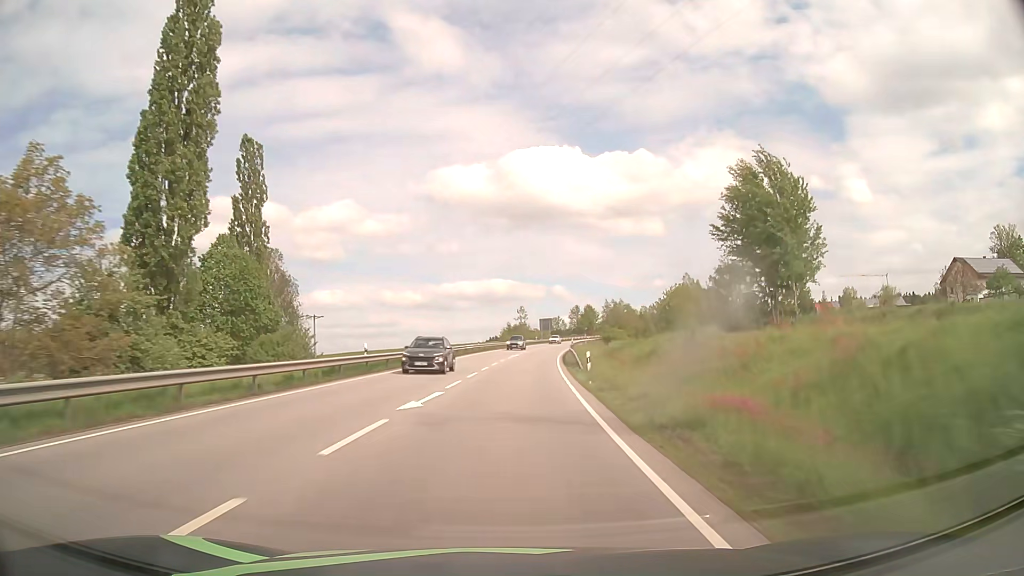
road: primary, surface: asphalt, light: Day
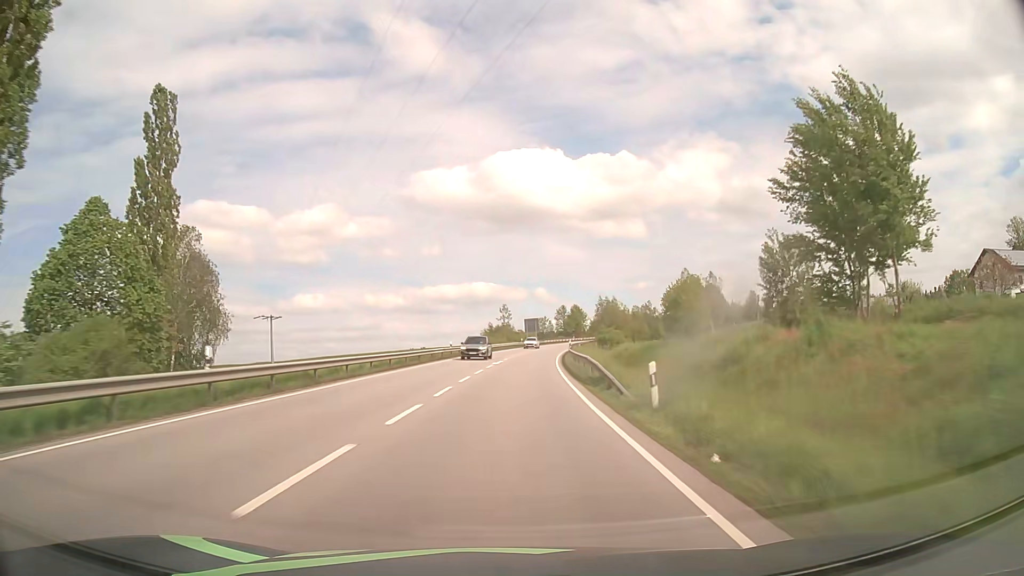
(+0.2, +14.8) m; +2°
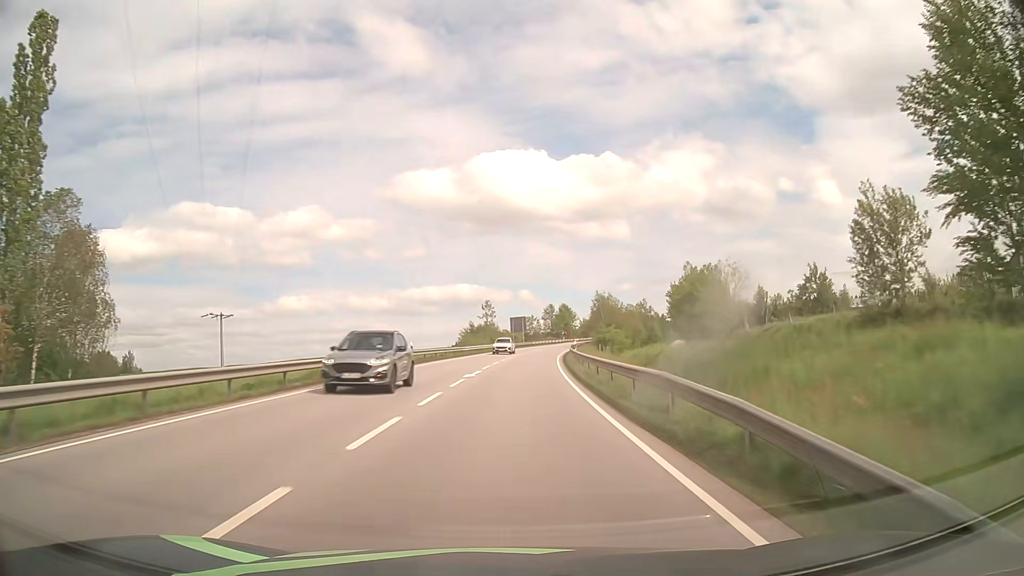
(+0.1, +14.8) m; +1°
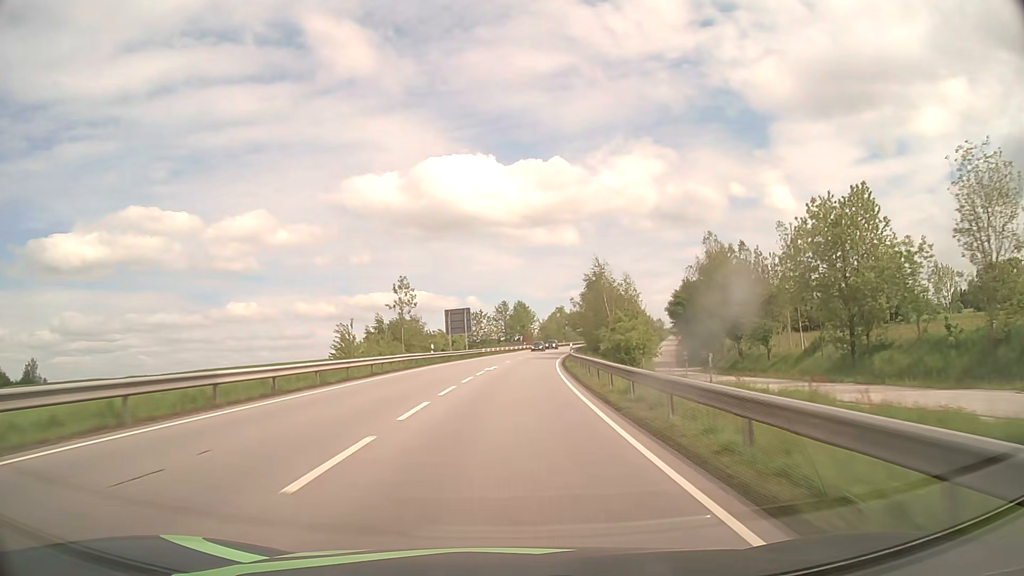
(+1.6, +44.4) m; +4°
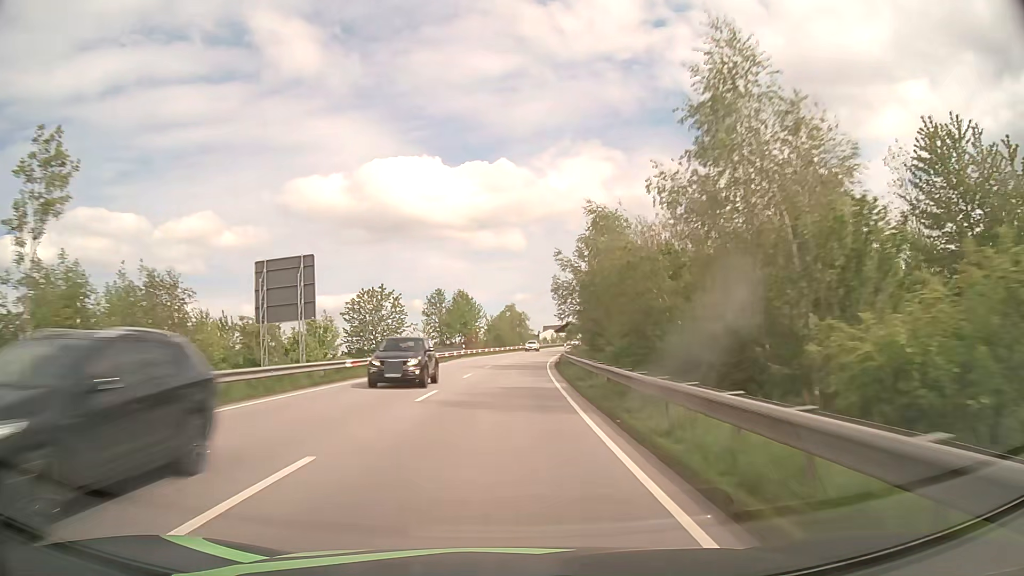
(+2.0, +44.3) m; +5°
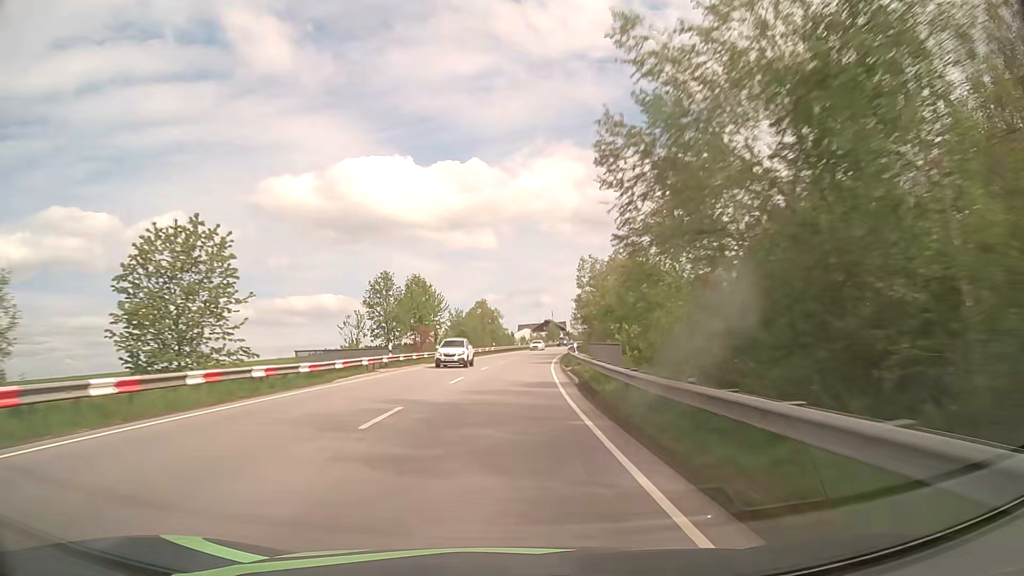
(+0.6, +29.6) m; +2°
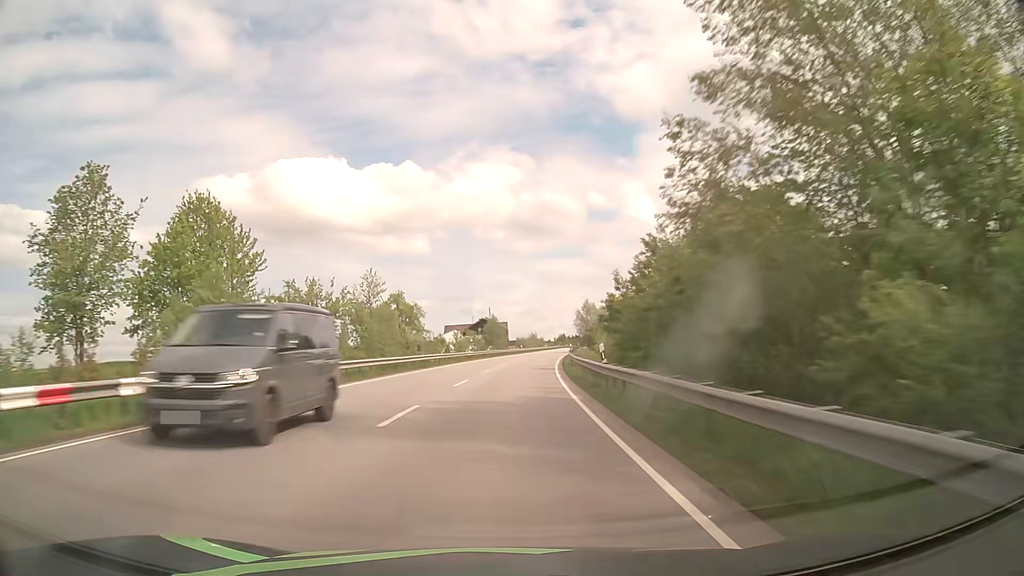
(+2.9, +59.1) m; +6°
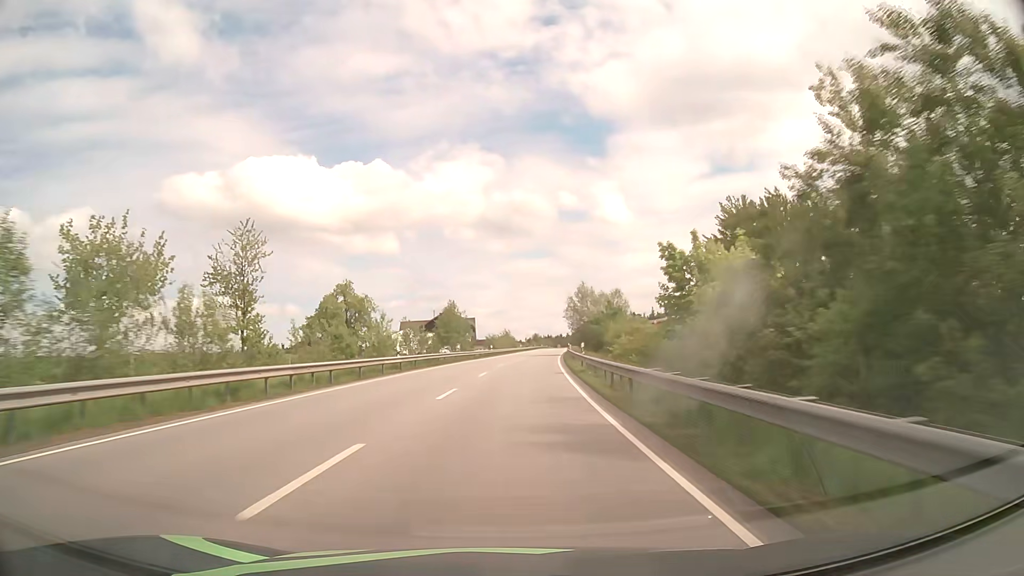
(+0.7, +29.6) m; +2°
(0, +10) (0, +20) (+1, +30) (+1, +40) (+2, +50) (+3, +60) (+4, +70) (+4, +80) (+5, +90) (+6, +100) m
